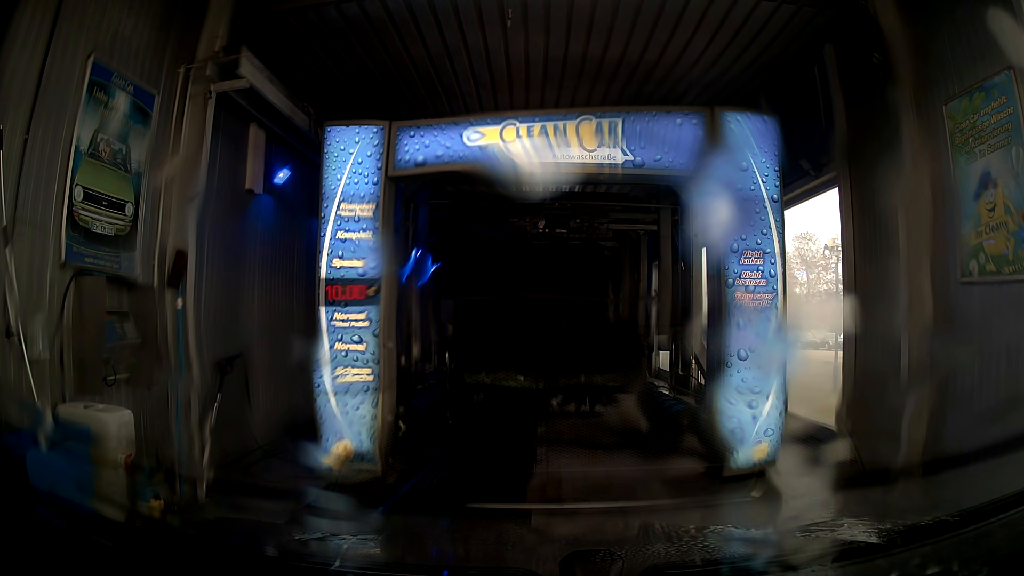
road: service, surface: asphalt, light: Day
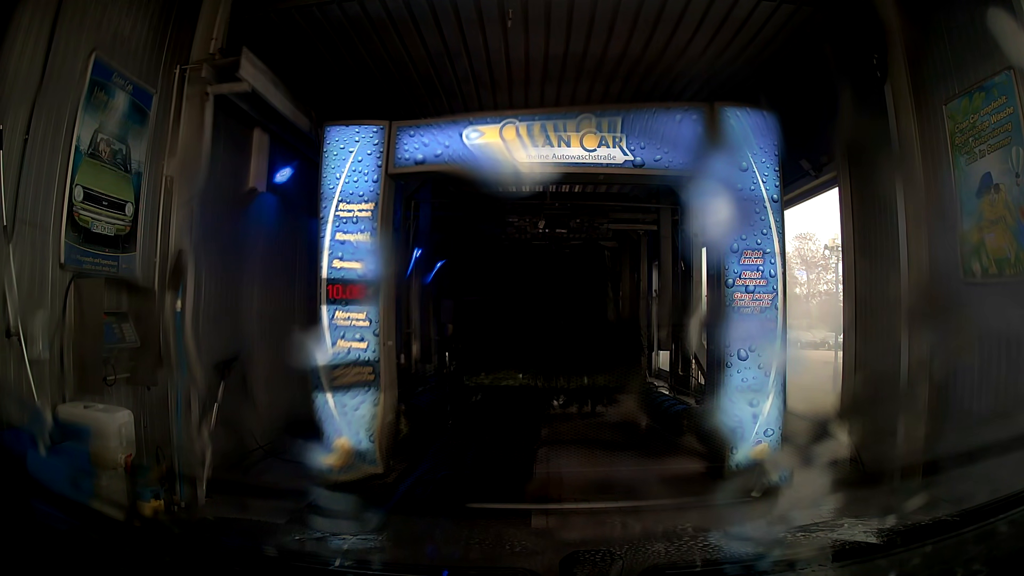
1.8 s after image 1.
(0.0, 0.0) m; 0°
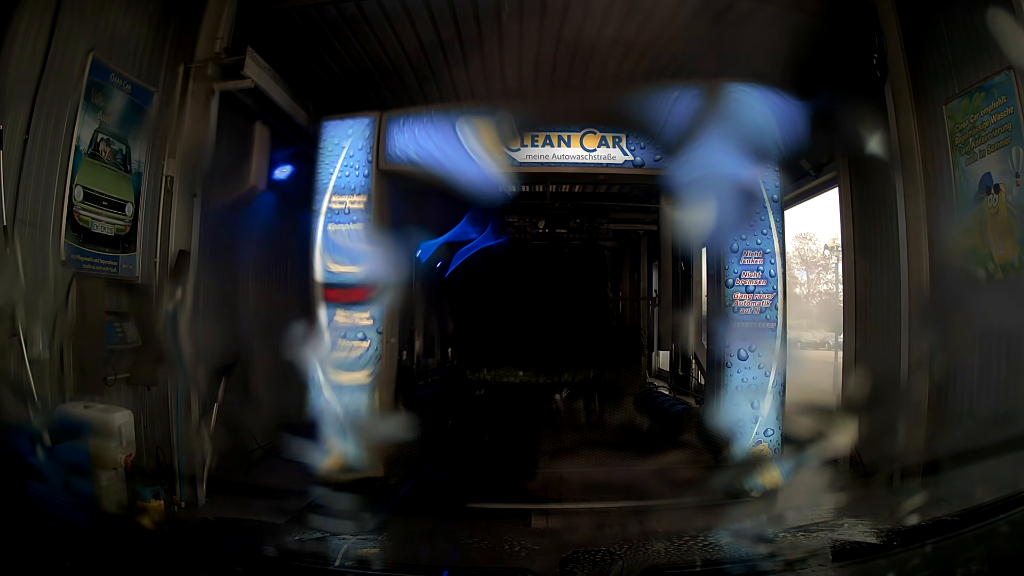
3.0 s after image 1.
(0.0, 0.0) m; 0°
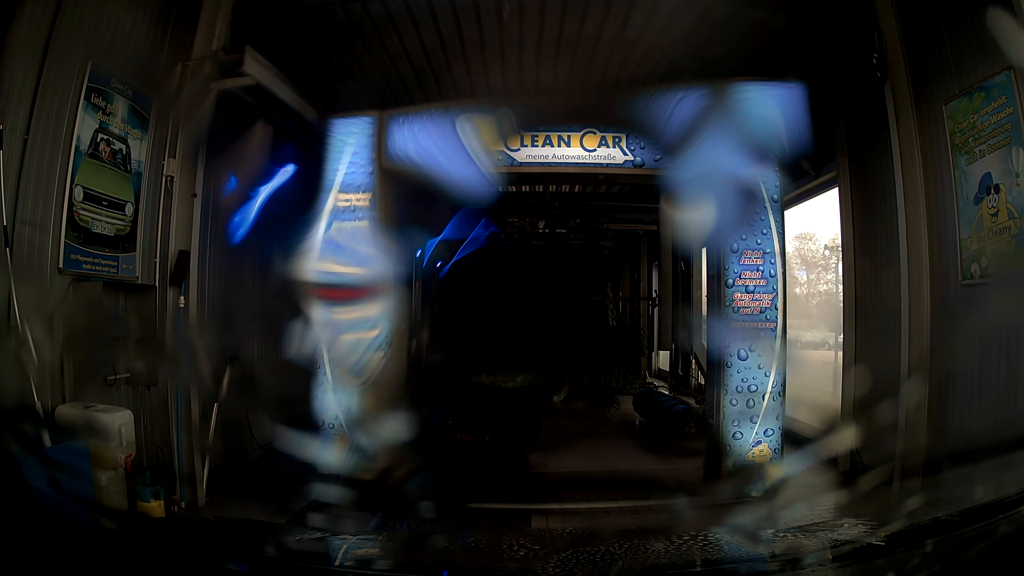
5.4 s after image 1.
(0.0, 0.0) m; 0°
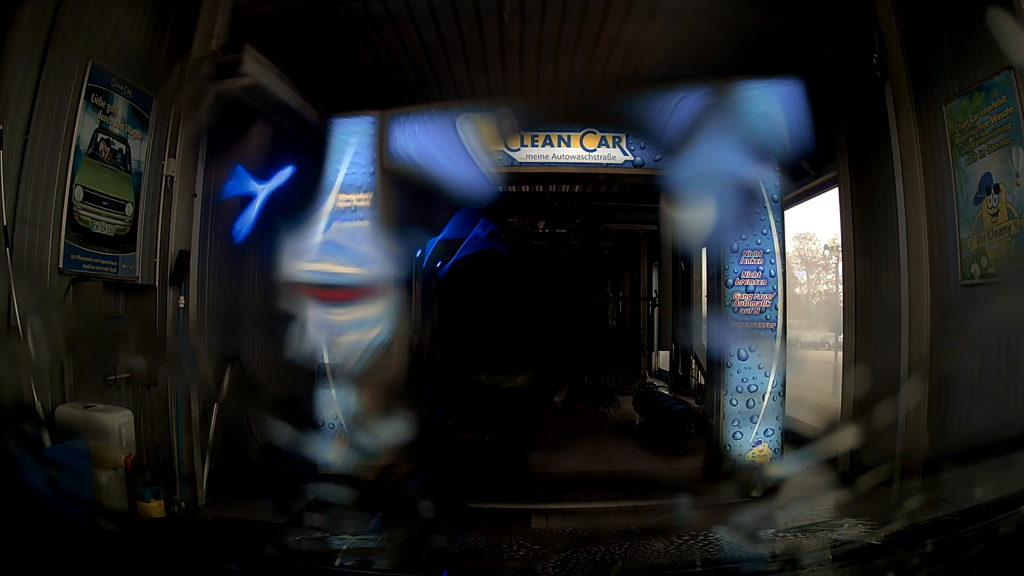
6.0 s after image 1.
(0.0, 0.0) m; 0°
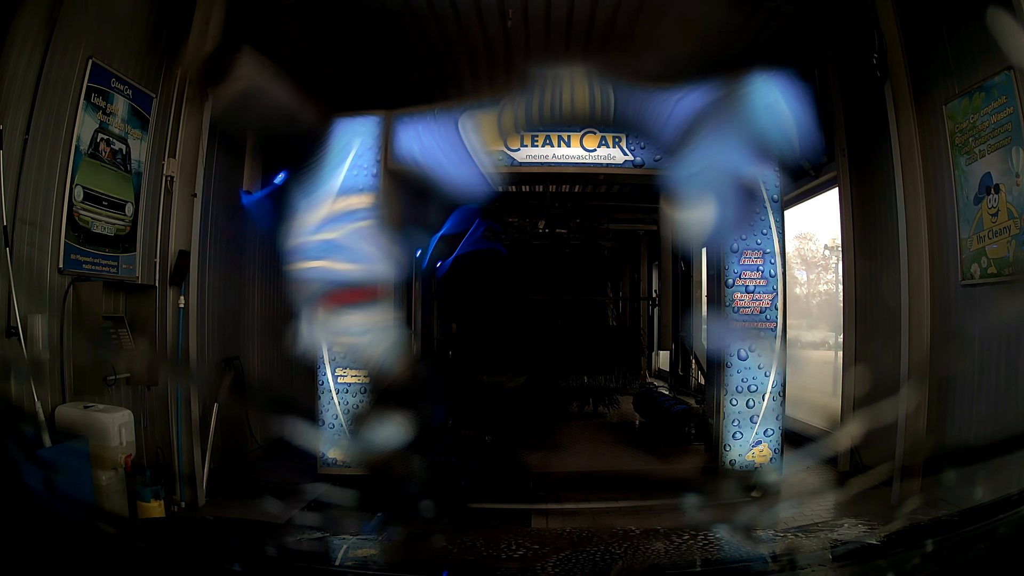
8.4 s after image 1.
(0.0, 0.0) m; 0°
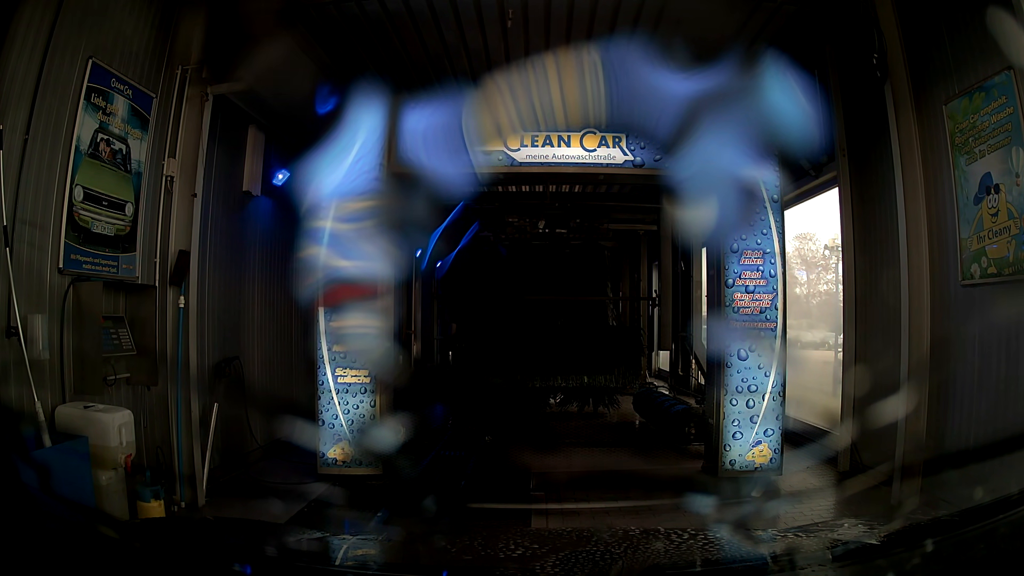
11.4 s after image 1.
(0.0, 0.0) m; 0°
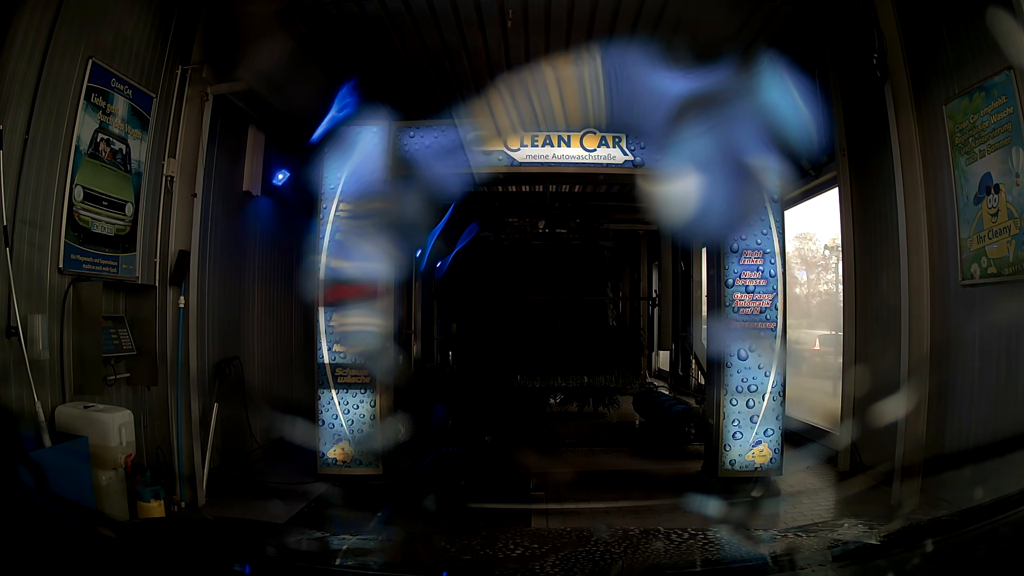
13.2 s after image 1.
(0.0, 0.0) m; 0°
